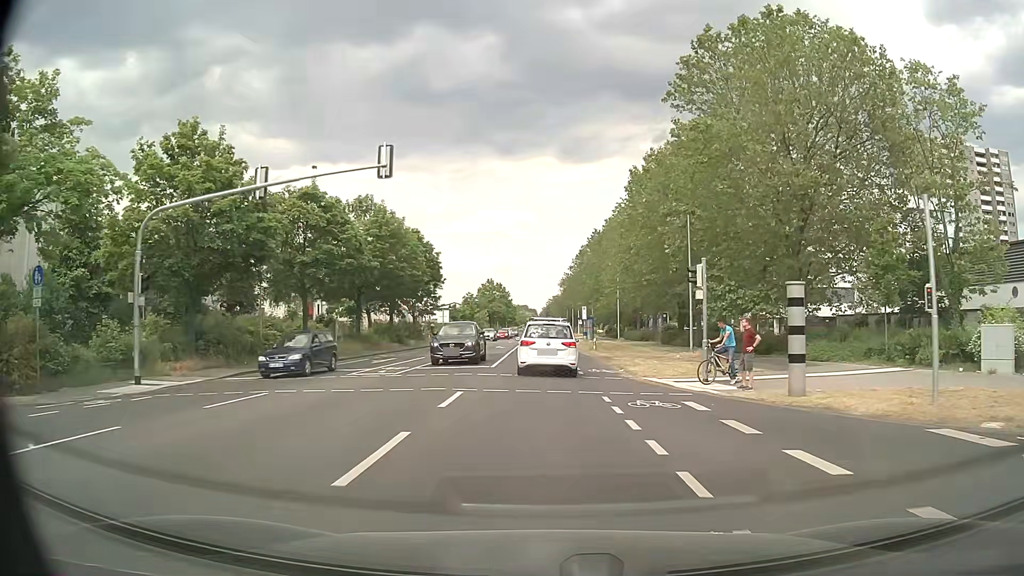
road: secondary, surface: asphalt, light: Day
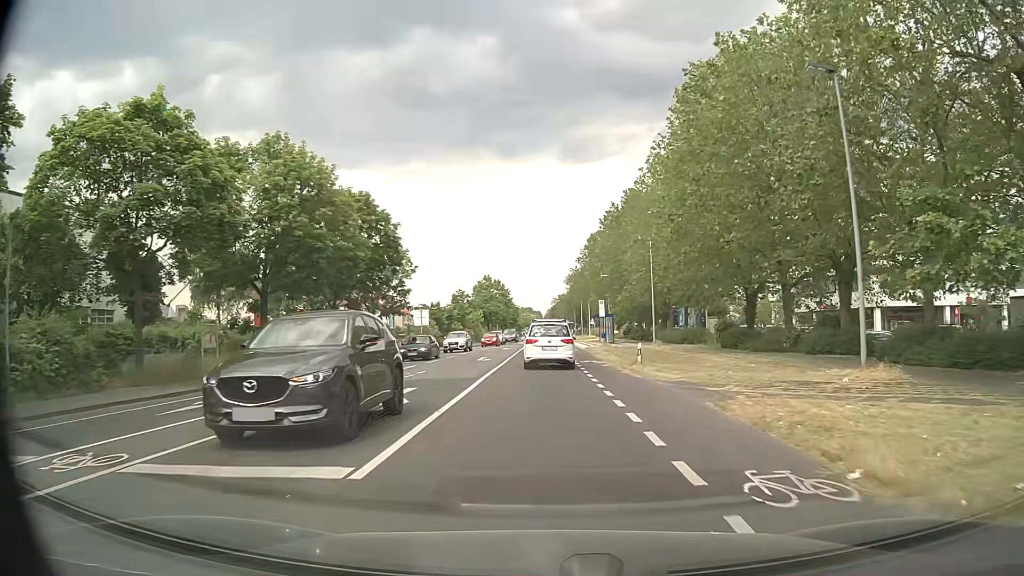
(0.0, +18.2) m; 0°
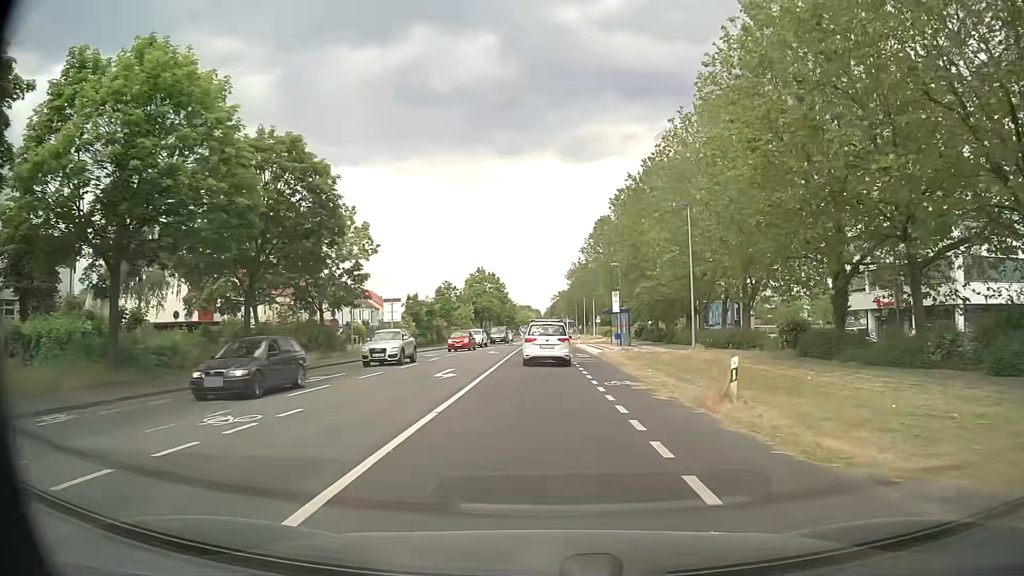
(0.0, +12.6) m; 0°
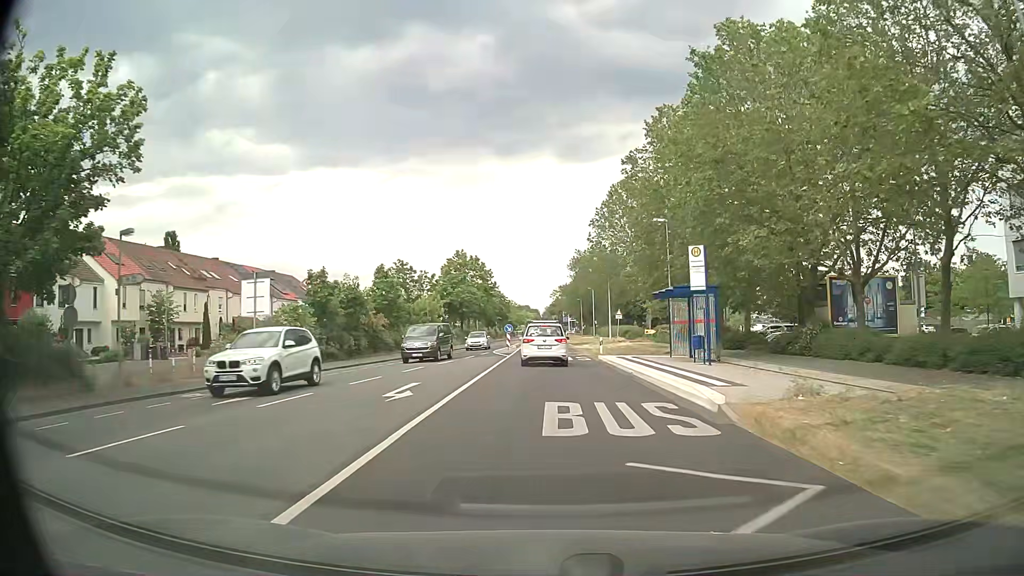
(+0.1, +26.4) m; 0°
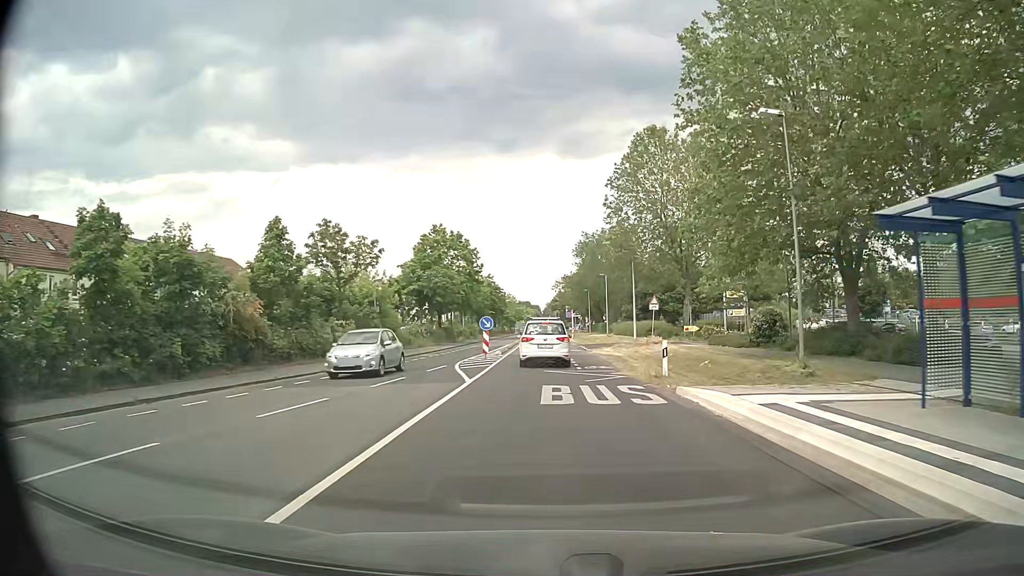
(-0.1, +20.0) m; 0°
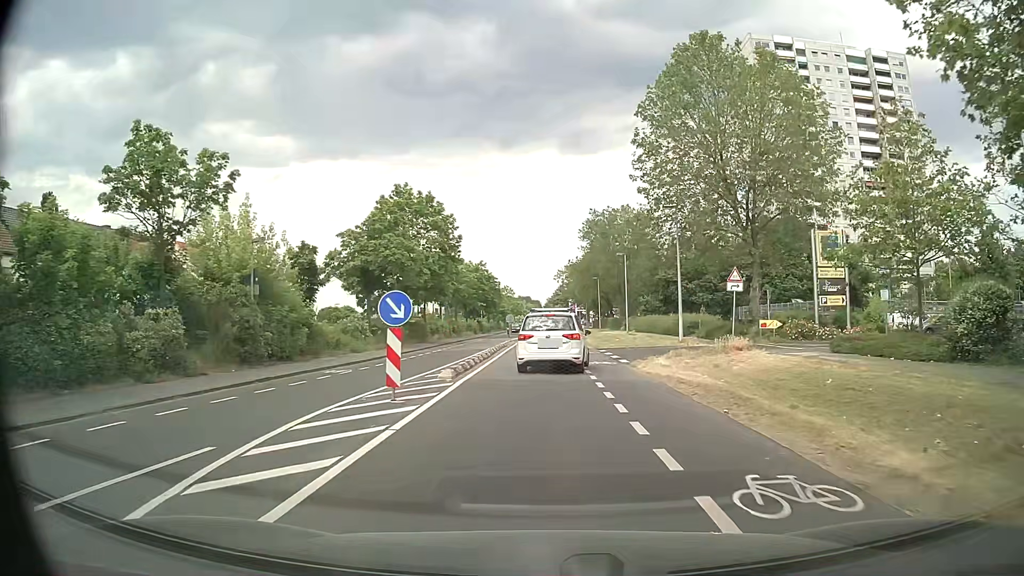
(0.0, +18.5) m; 0°
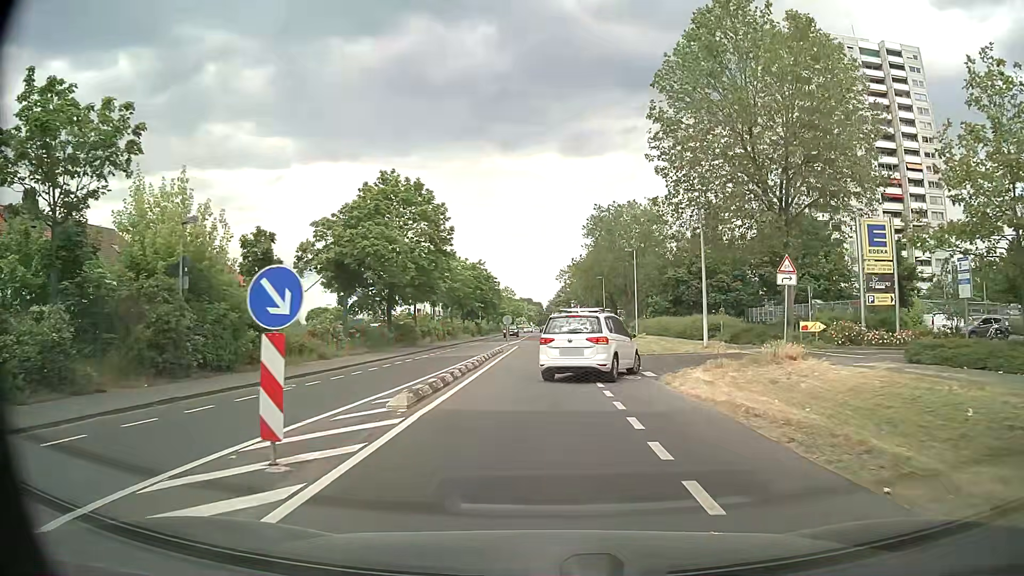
(0.0, +5.4) m; 0°
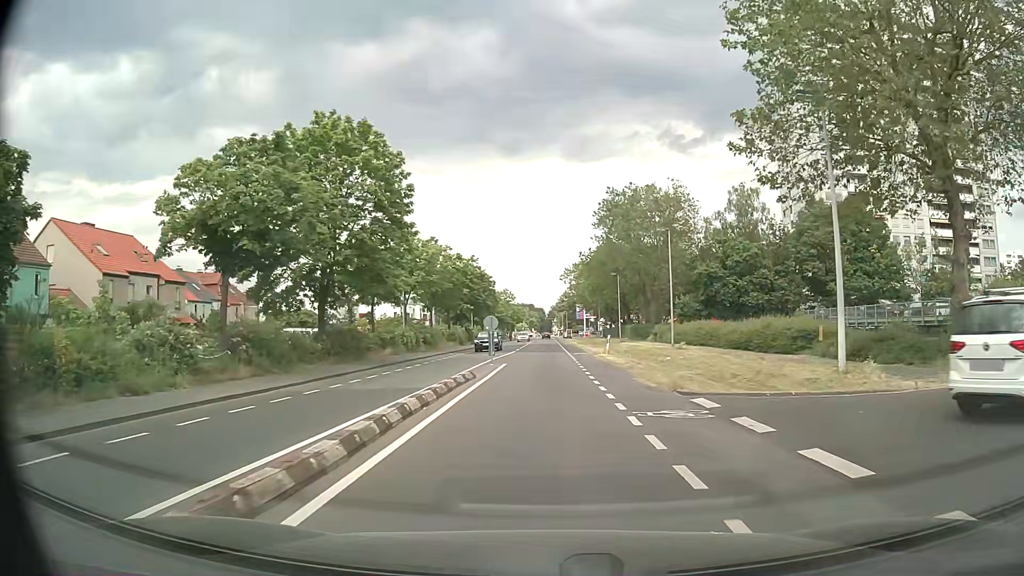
(0.0, +15.1) m; 0°
(0, +10) (0, +20) (0, +30) (0, +40) (0, +50) (0, +60) (0, +70) (0, +80) (0, +90) (0, +100) m
